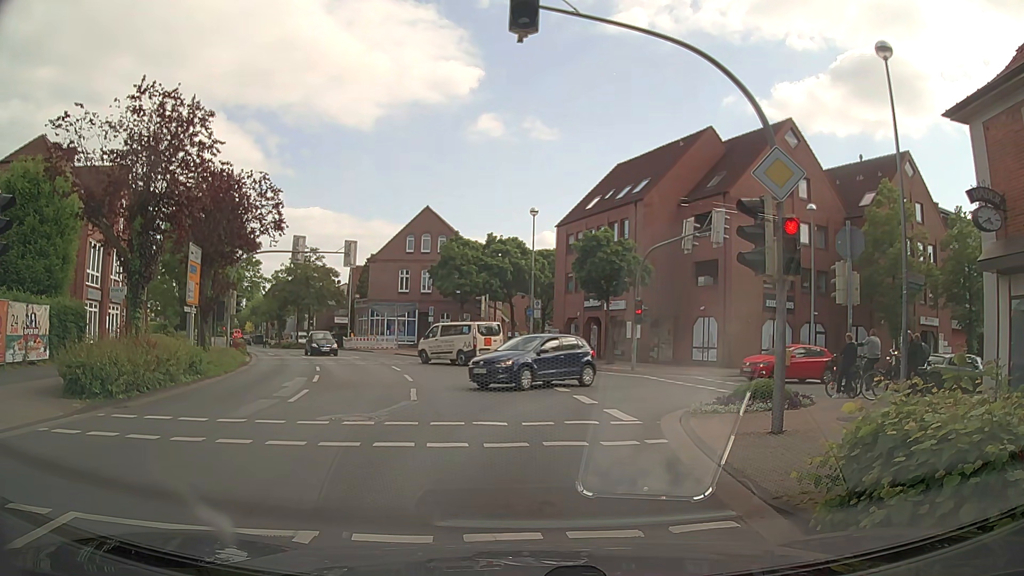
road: tertiary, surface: asphalt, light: Day
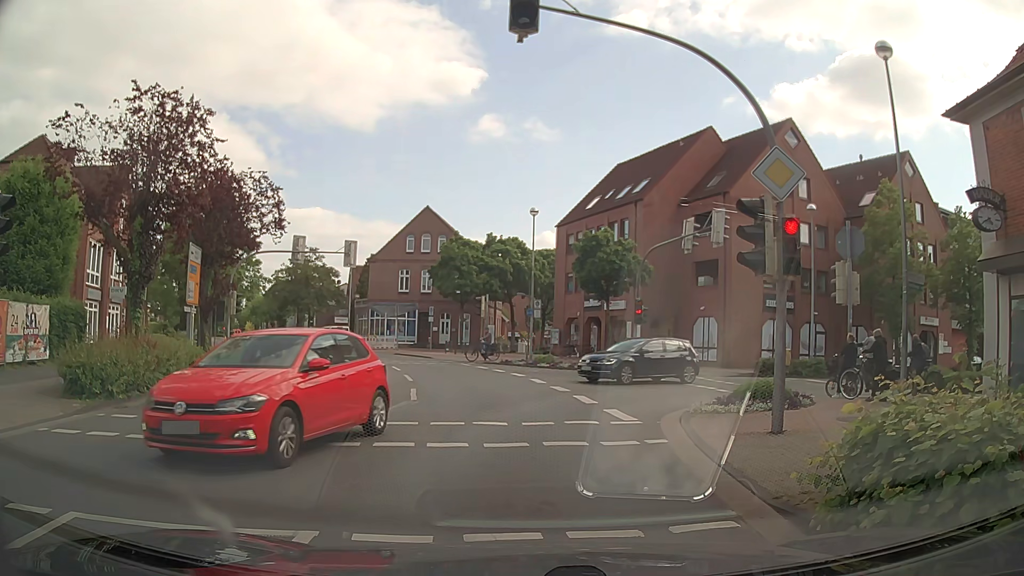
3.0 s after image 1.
(0.0, 0.0) m; 0°
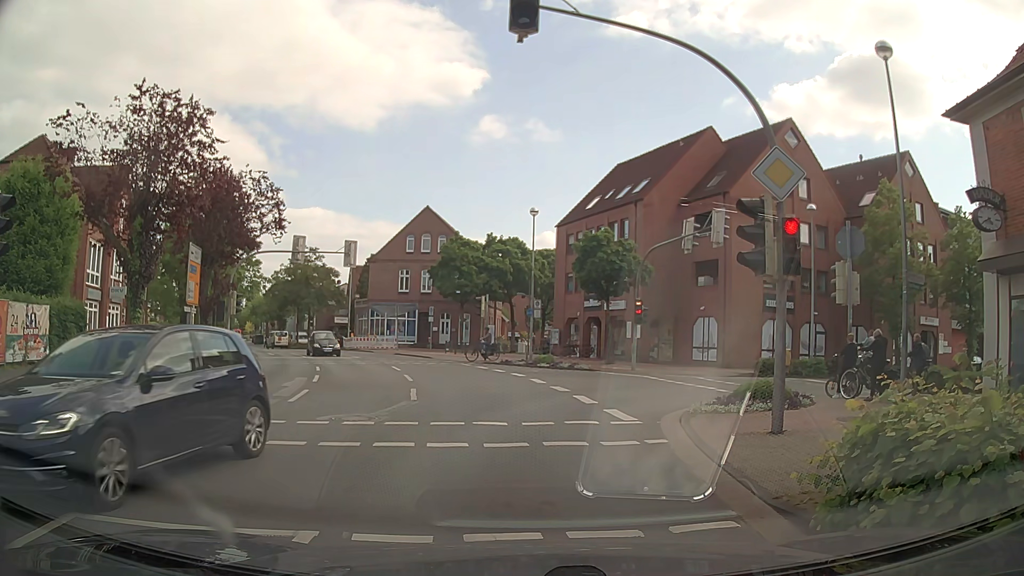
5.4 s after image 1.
(0.0, 0.0) m; 0°
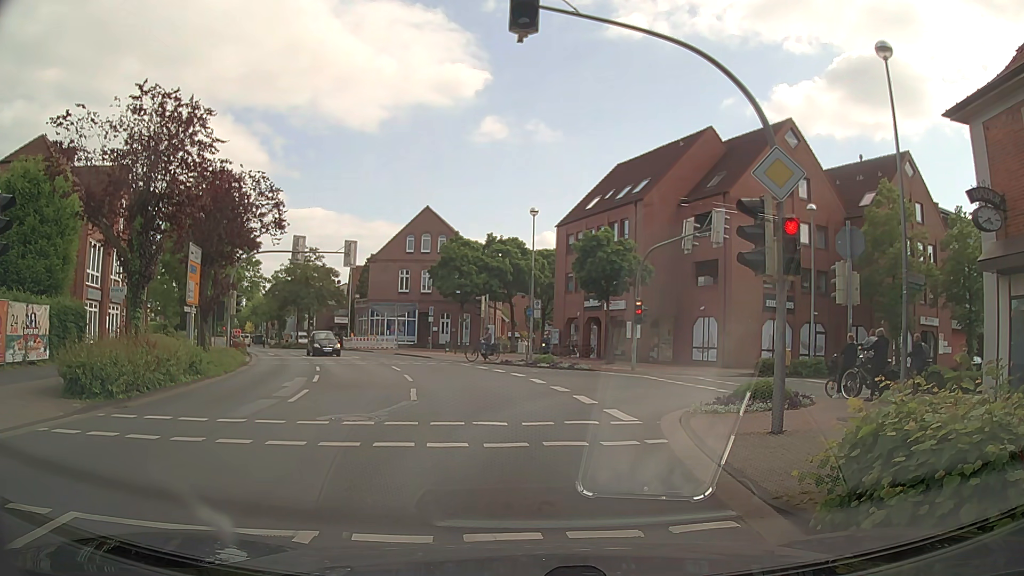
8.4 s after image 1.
(0.0, 0.0) m; 0°
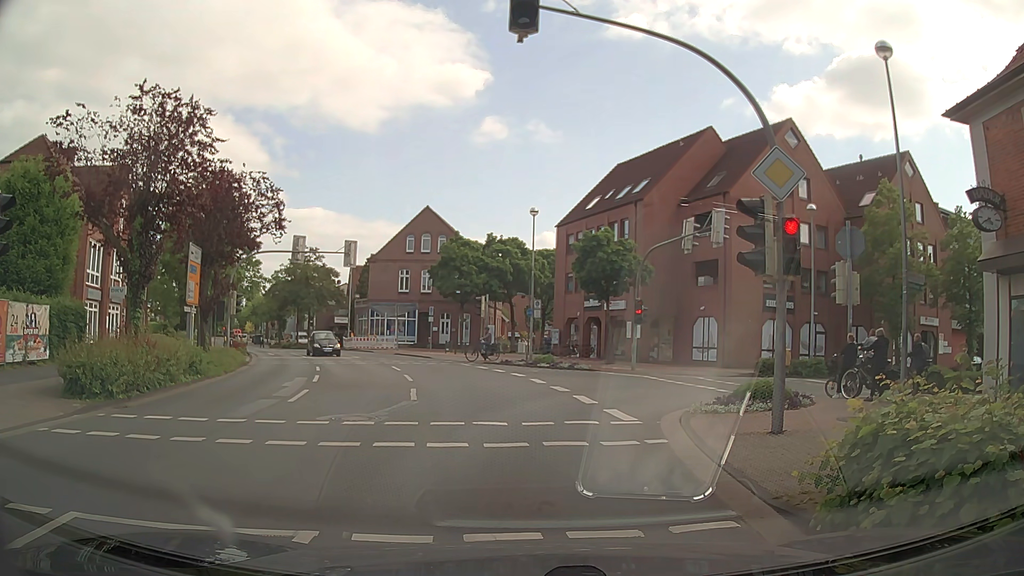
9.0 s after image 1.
(0.0, 0.0) m; 0°
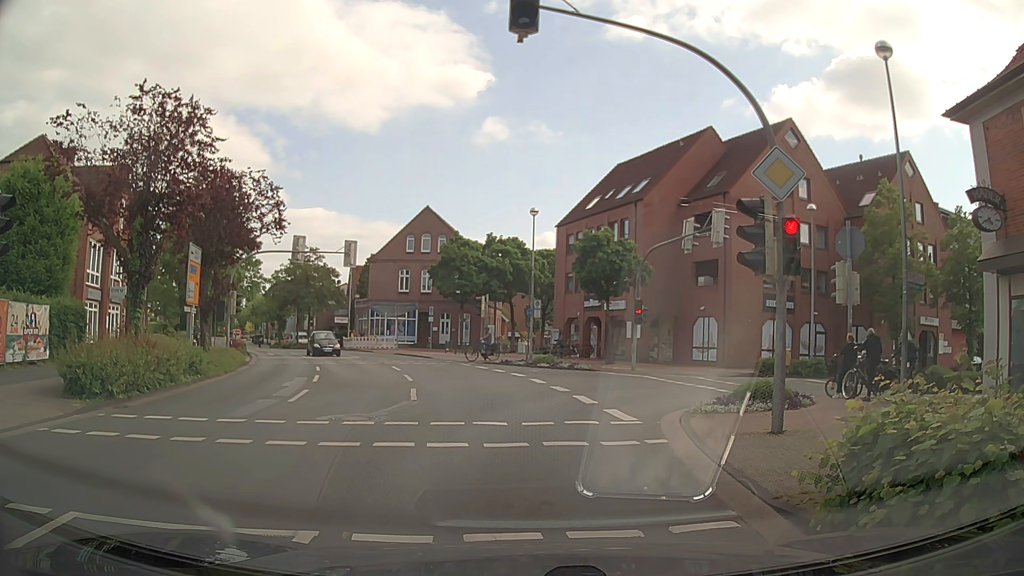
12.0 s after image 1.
(0.0, 0.0) m; 0°
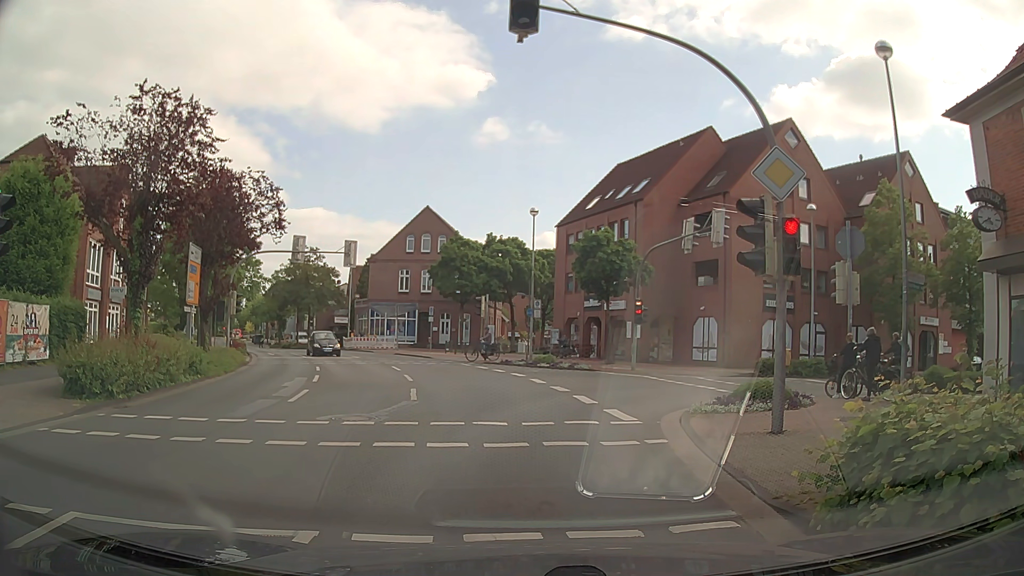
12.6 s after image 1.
(0.0, 0.0) m; 0°
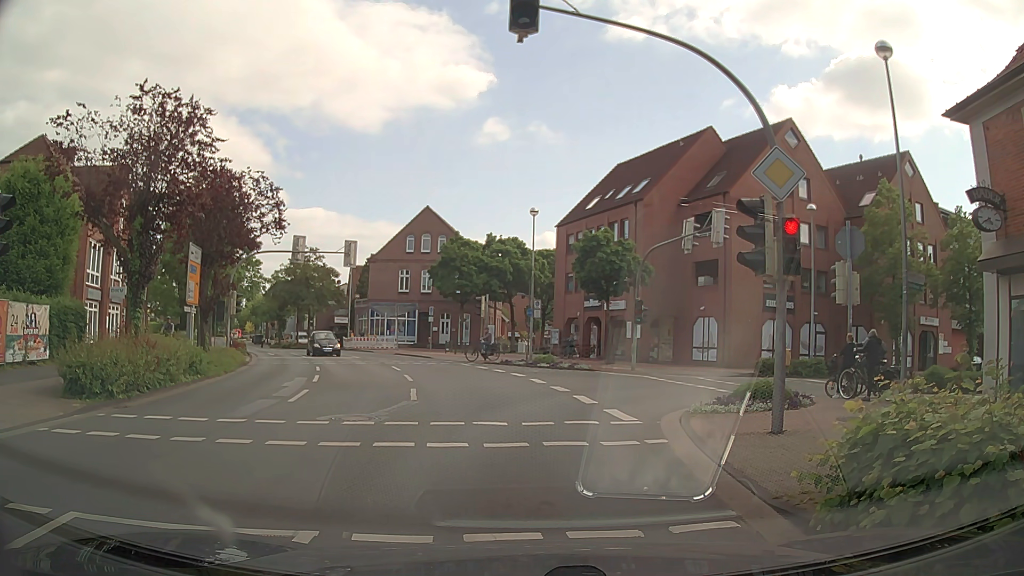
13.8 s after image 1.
(0.0, 0.0) m; 0°
(0, +10) (+3, +19) (+12, +24) (+22, +27) (+31, +30) (+40, +34) (+49, +39) (+58, +43) (+67, +47) (+76, +52) m
